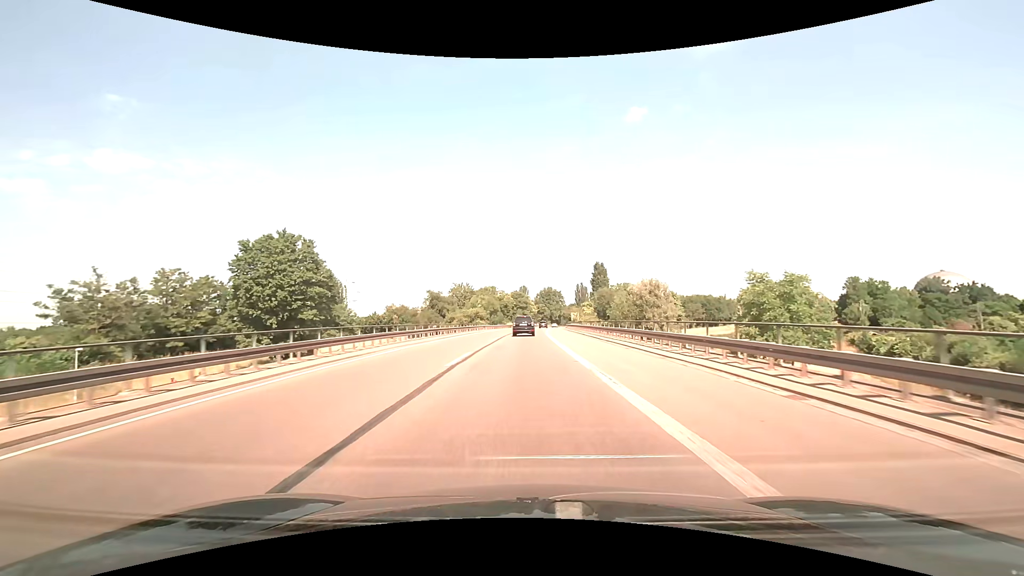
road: trunk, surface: asphalt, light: Day
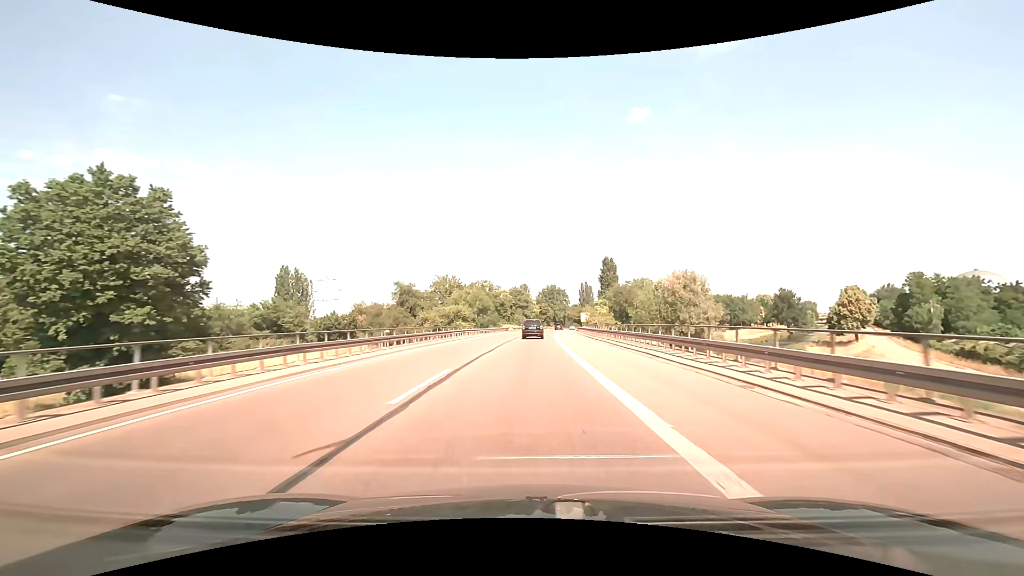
(-0.1, +23.8) m; 0°
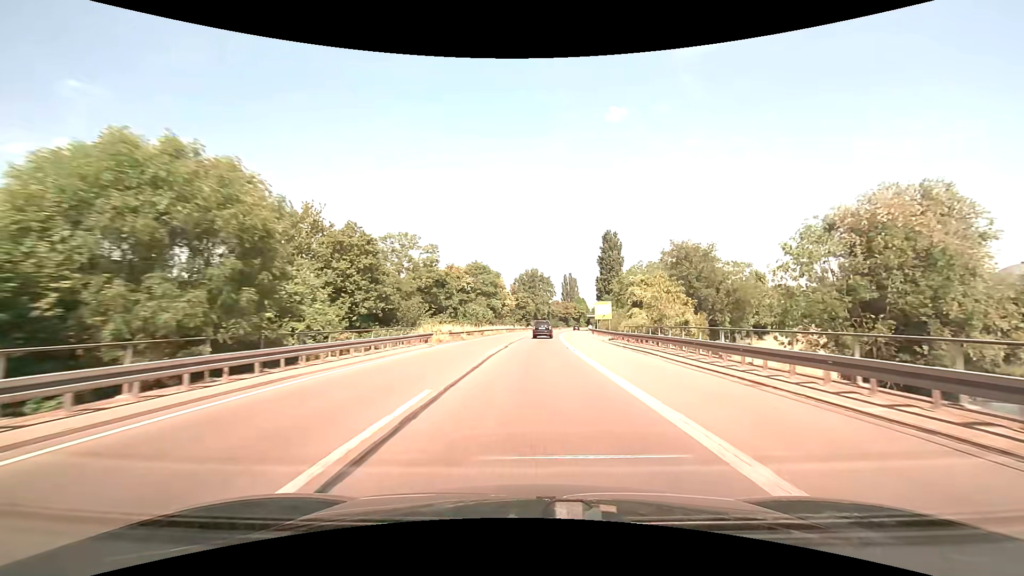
(+0.8, +58.2) m; +3°
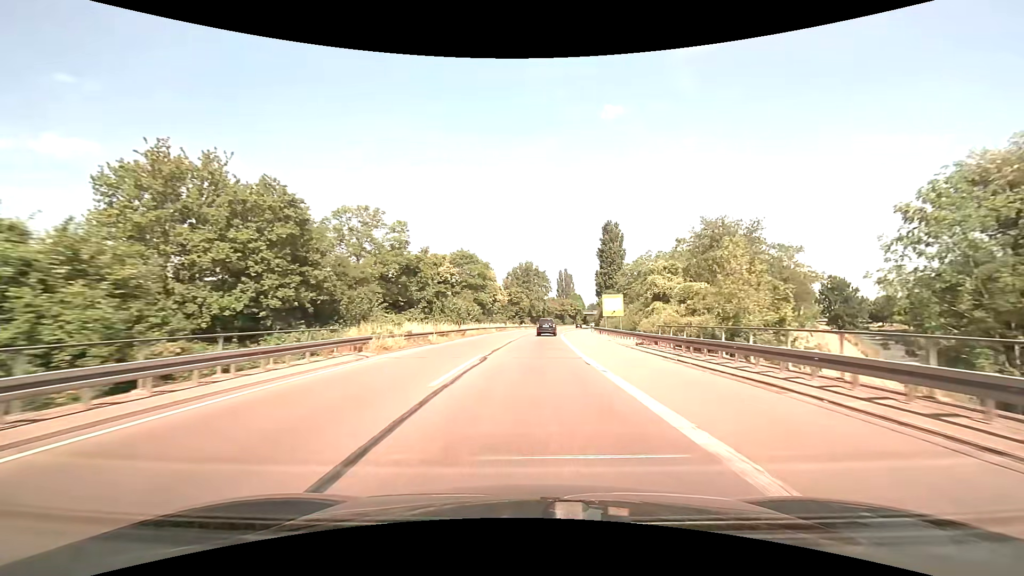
(+0.1, +11.7) m; +1°
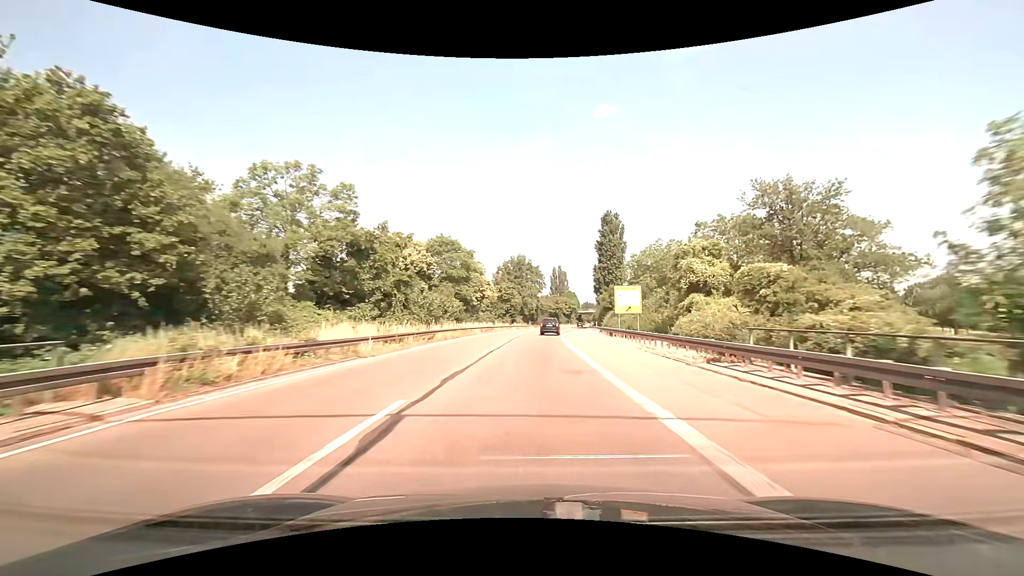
(+0.1, +11.7) m; +1°
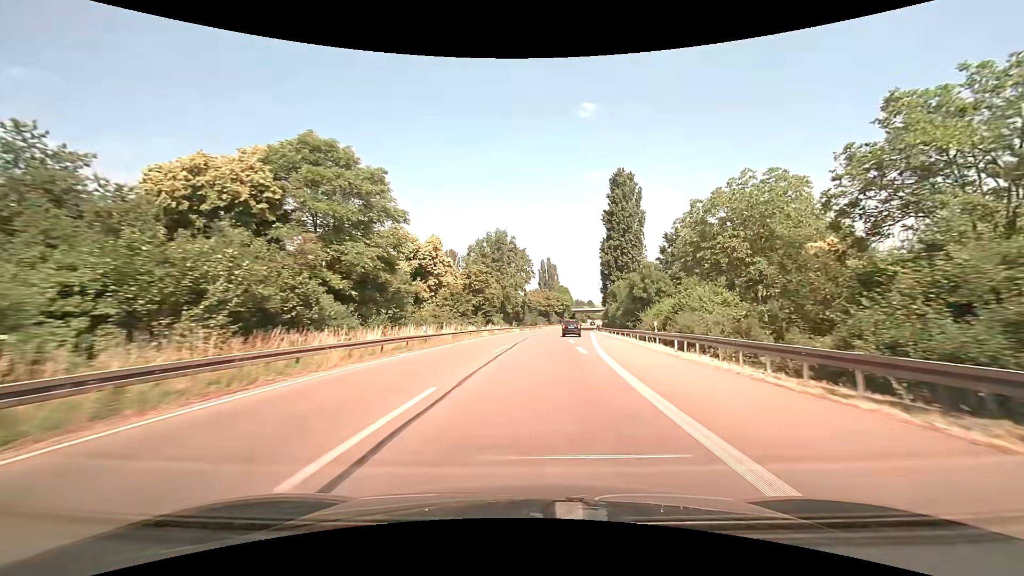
(+0.6, +35.1) m; +1°
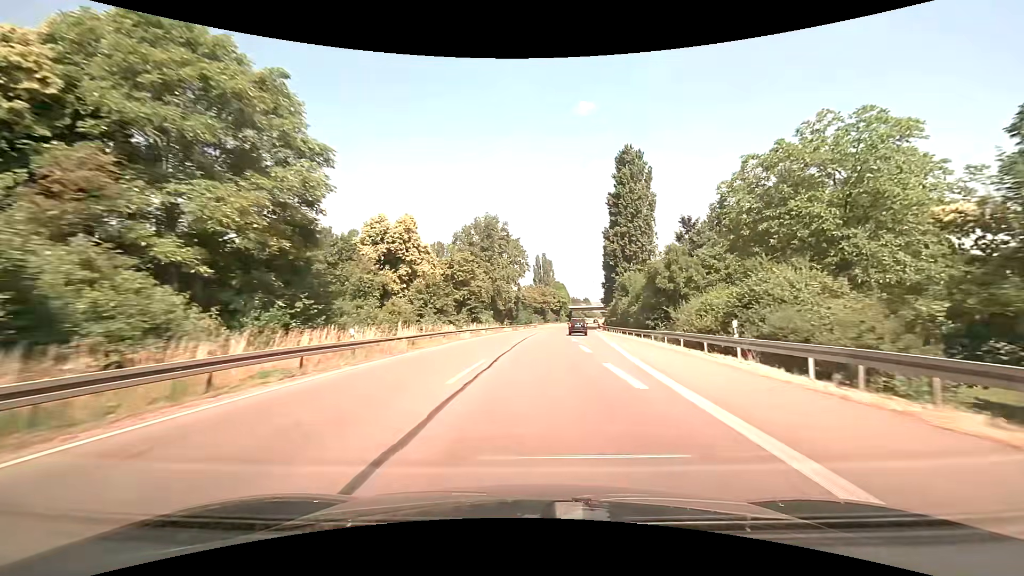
(+0.1, +11.7) m; +1°
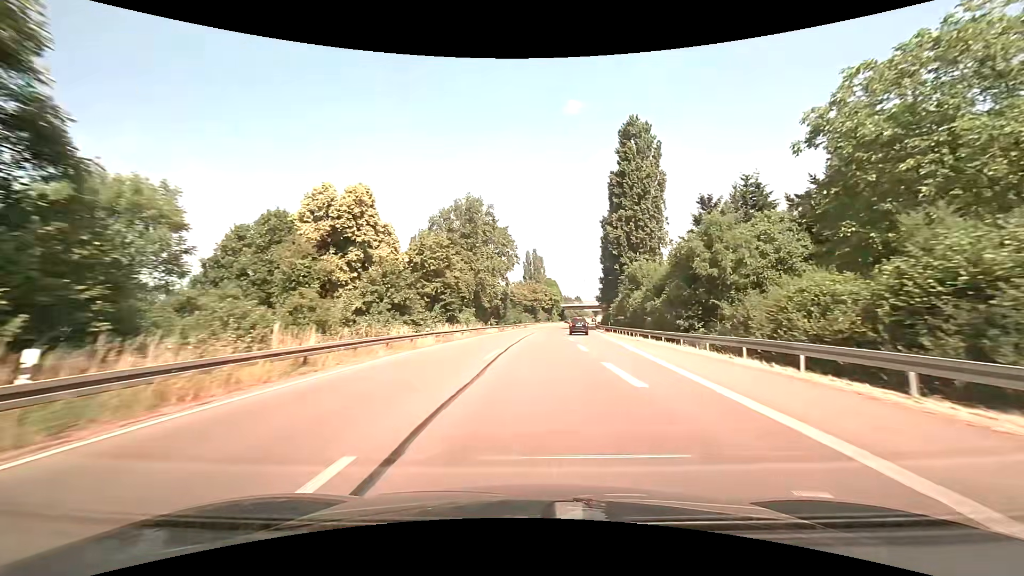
(+0.1, +11.8) m; +1°
(0, +10) (0, +20) (+1, +30) (+1, +40) (+1, +50) (+2, +60) (+3, +70) (+4, +80) (+5, +90) (+6, +100) m
